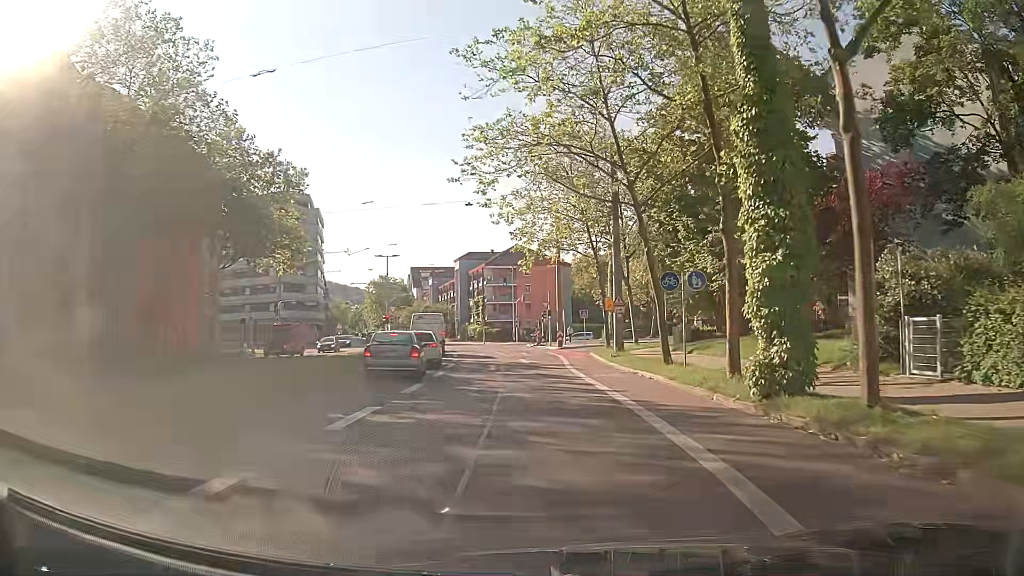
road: secondary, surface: asphalt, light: Day
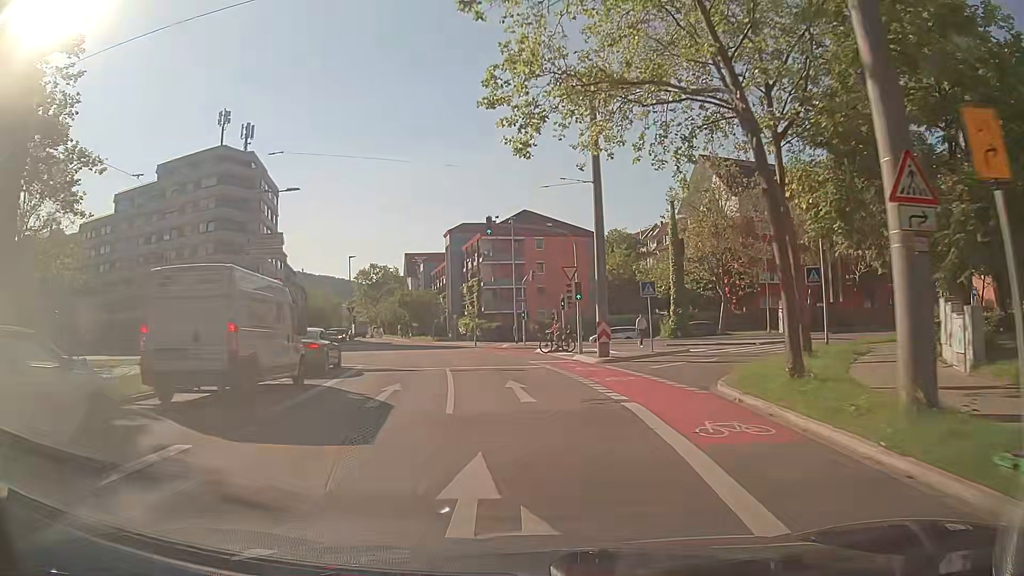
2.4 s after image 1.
(+0.4, +28.9) m; -1°
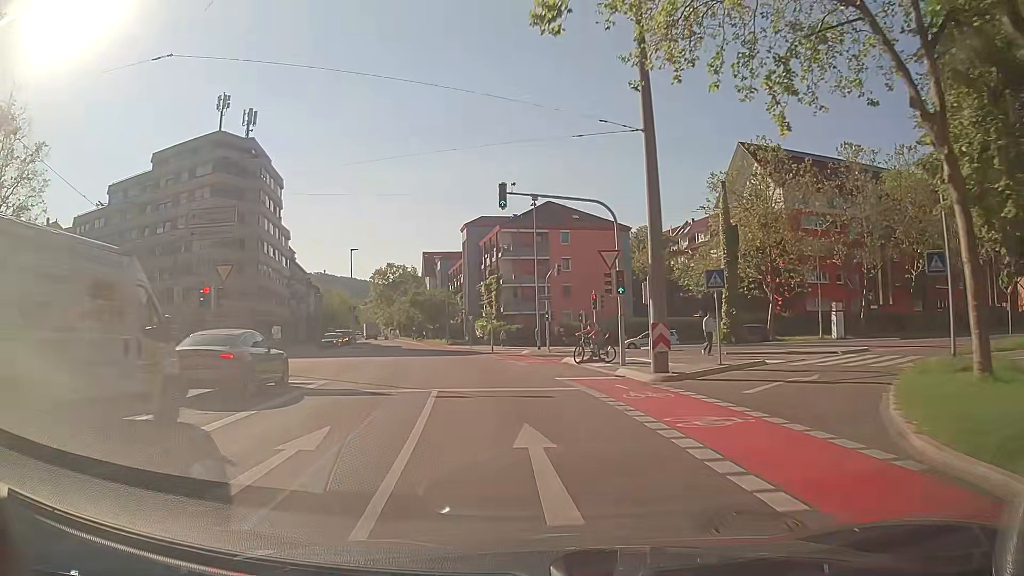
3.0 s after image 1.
(-0.1, +7.3) m; -2°
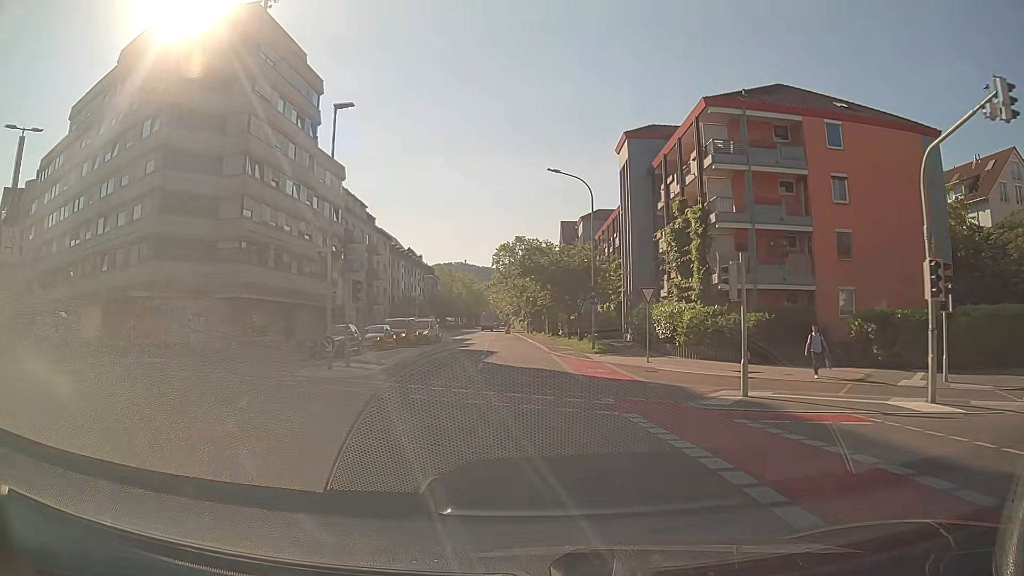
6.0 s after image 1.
(-4.3, +36.3) m; -12°
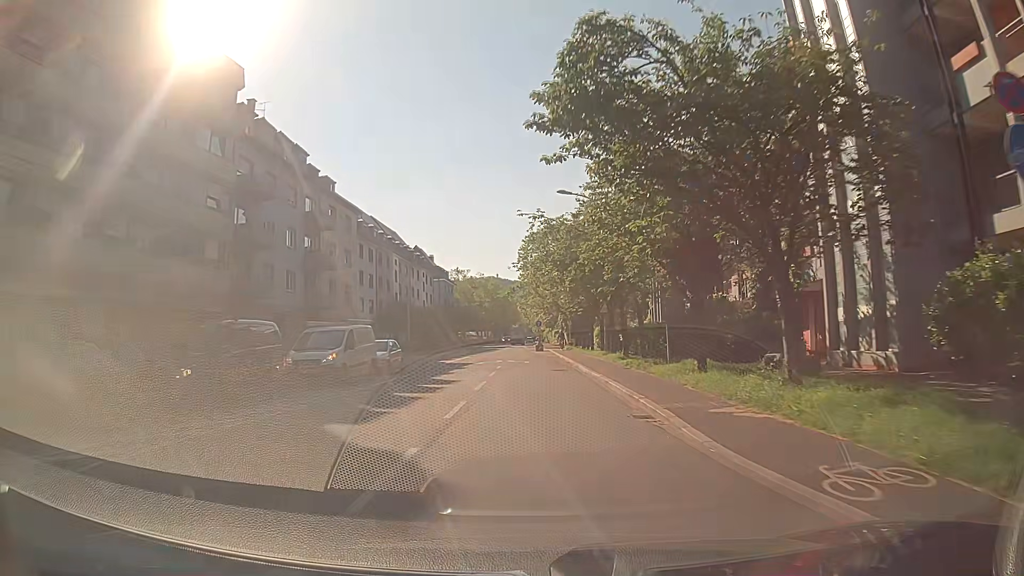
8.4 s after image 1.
(-0.9, +29.9) m; -3°
(0, +10) (0, +20) (0, +30) (-1, +40) (-1, +50) (-2, +60) (-2, +70) (-3, +80) (-3, +90) (-3, +100) m
